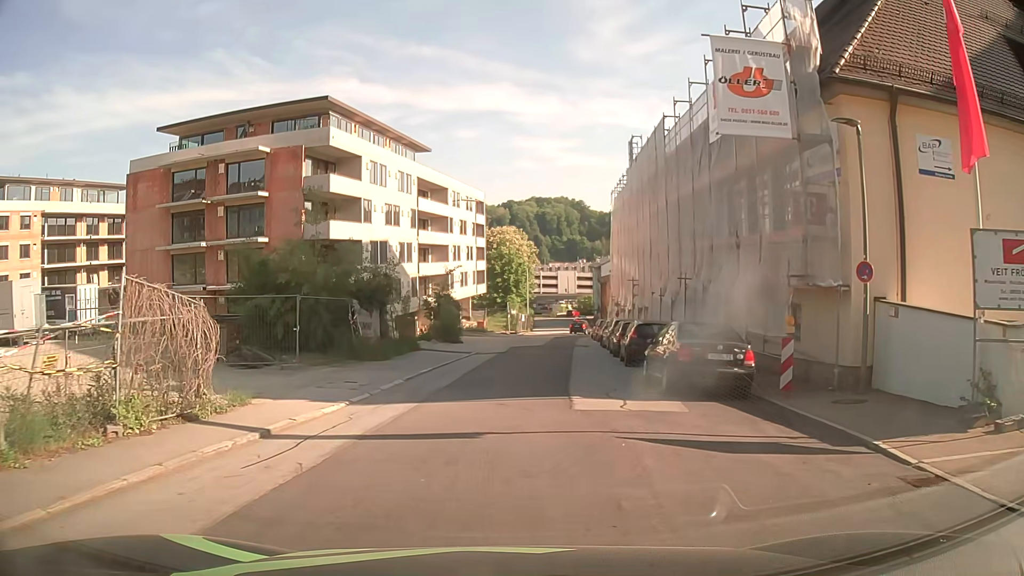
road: residential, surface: asphalt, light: Day
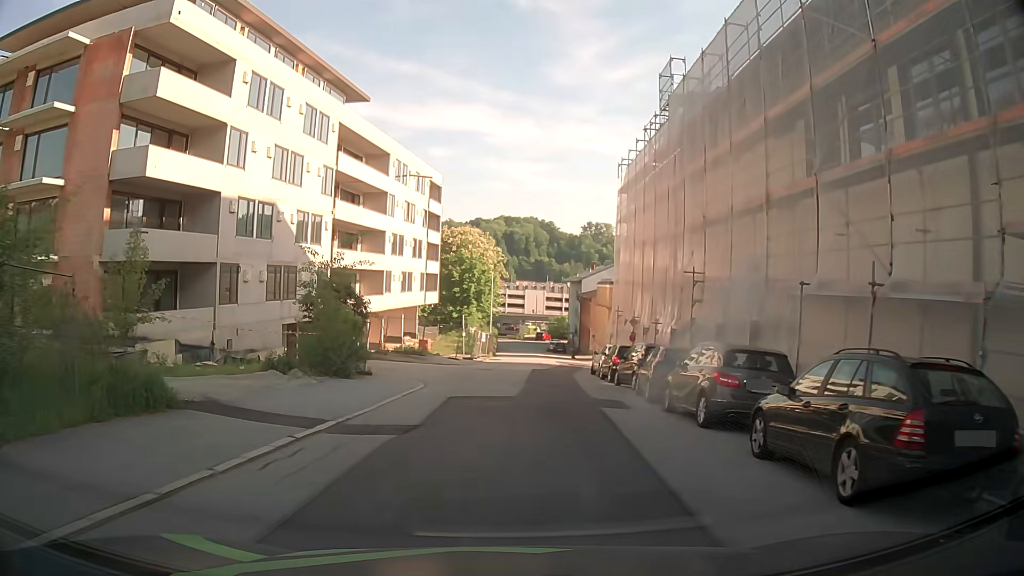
(+0.6, +20.6) m; +3°
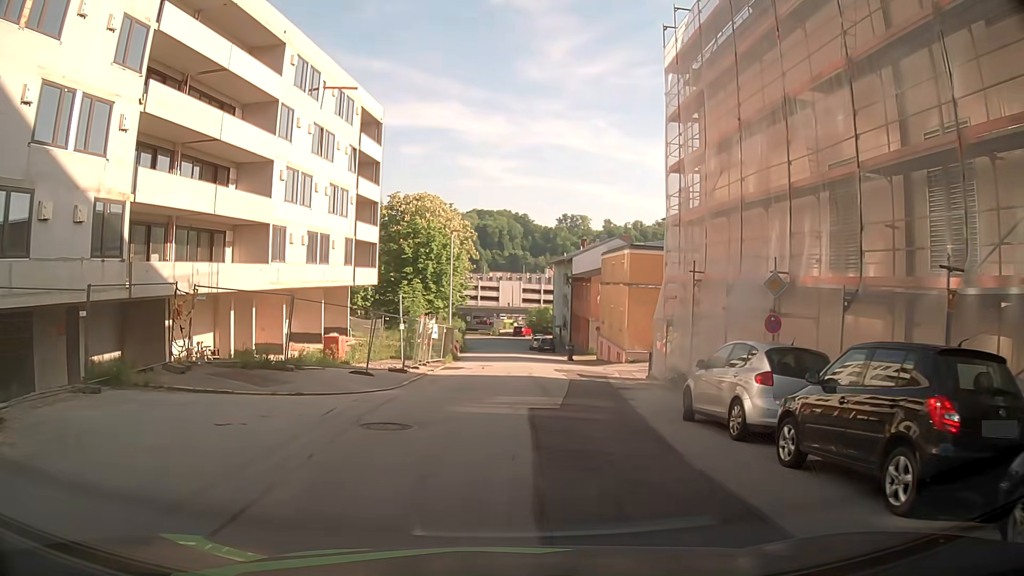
(+0.7, +21.0) m; +3°
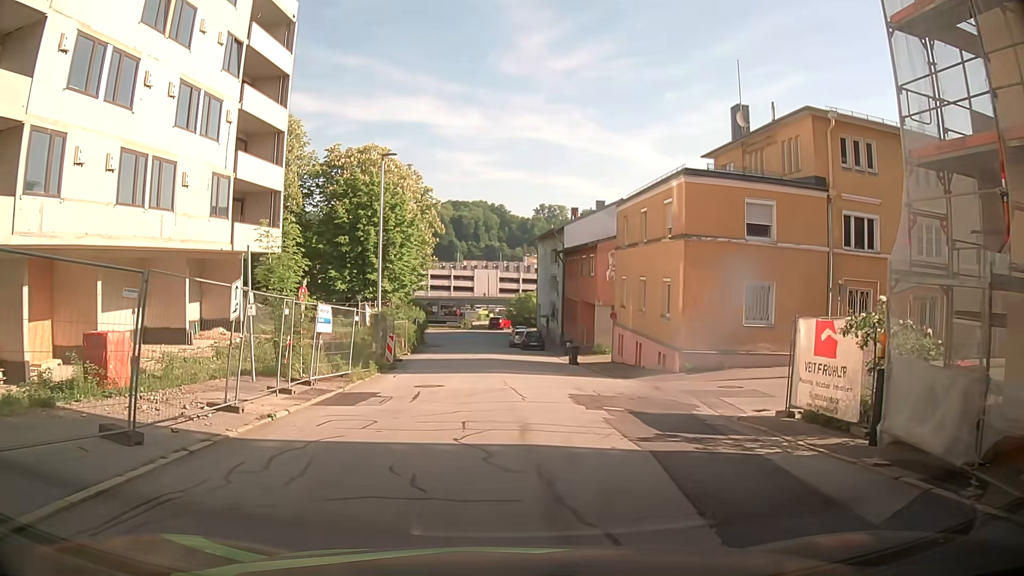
(+0.4, +17.0) m; +2°
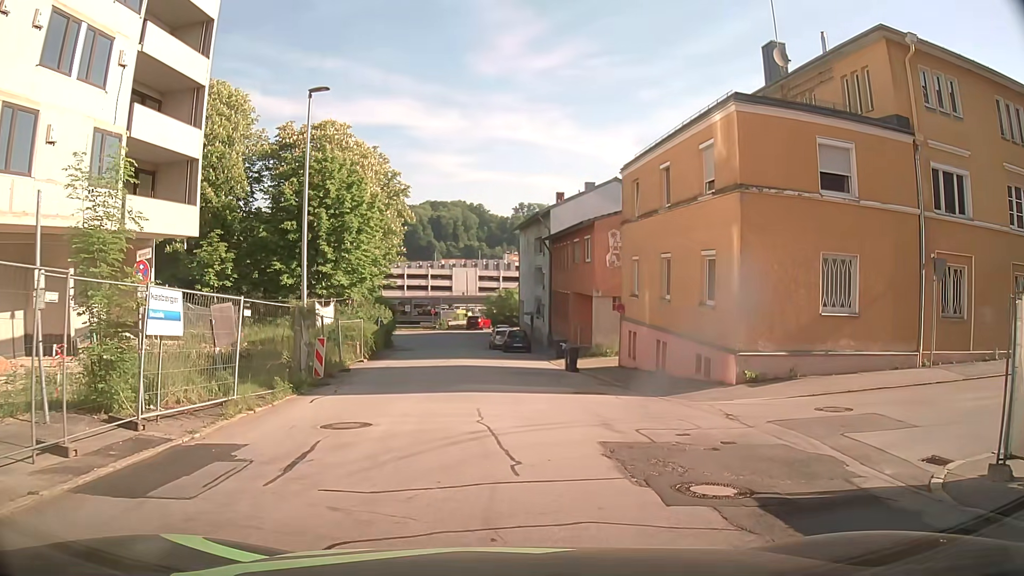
(+0.1, +7.3) m; +1°
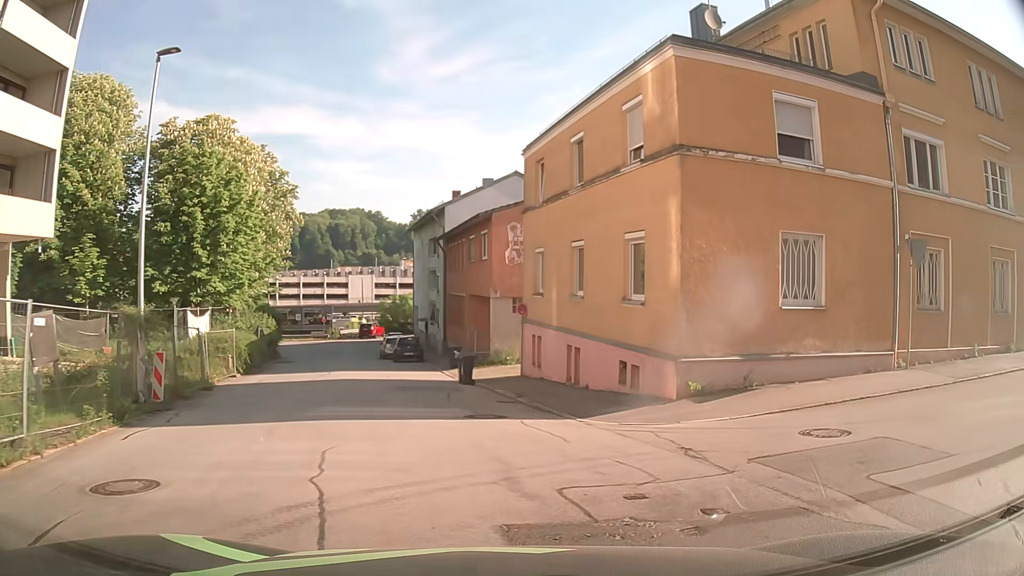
(+0.2, +3.6) m; +8°
